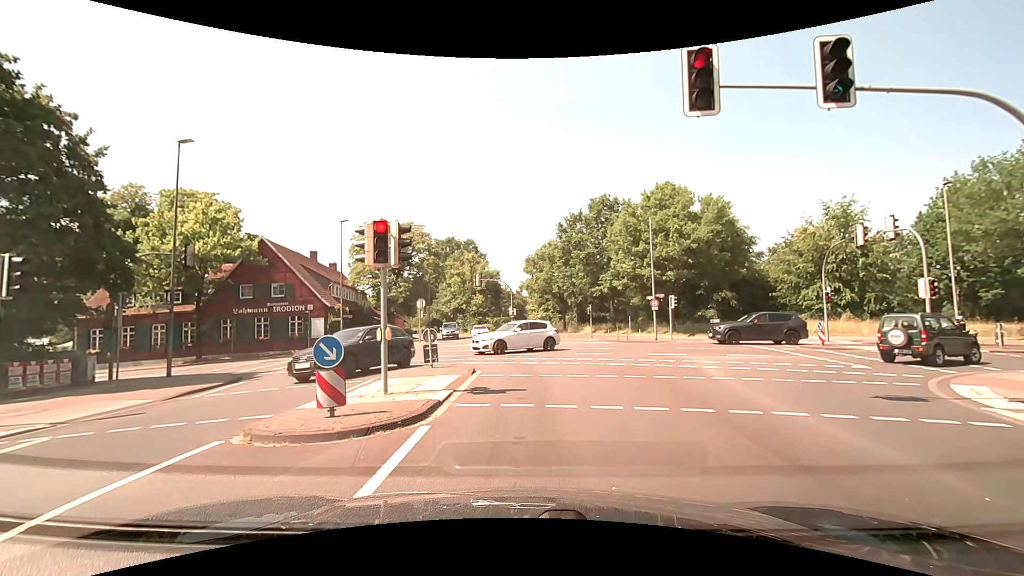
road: secondary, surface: asphalt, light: Day
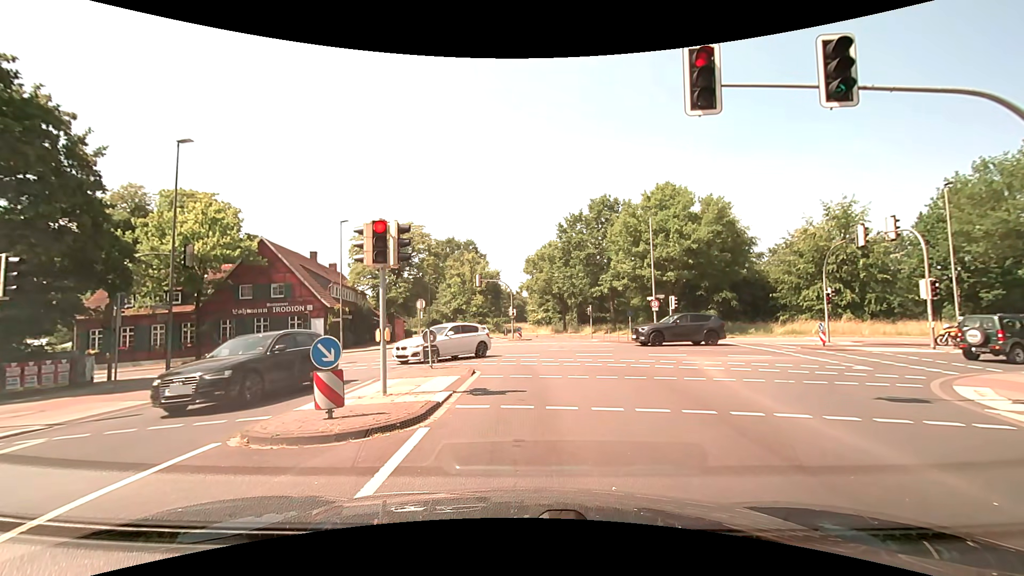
(0.0, +0.1) m; 0°
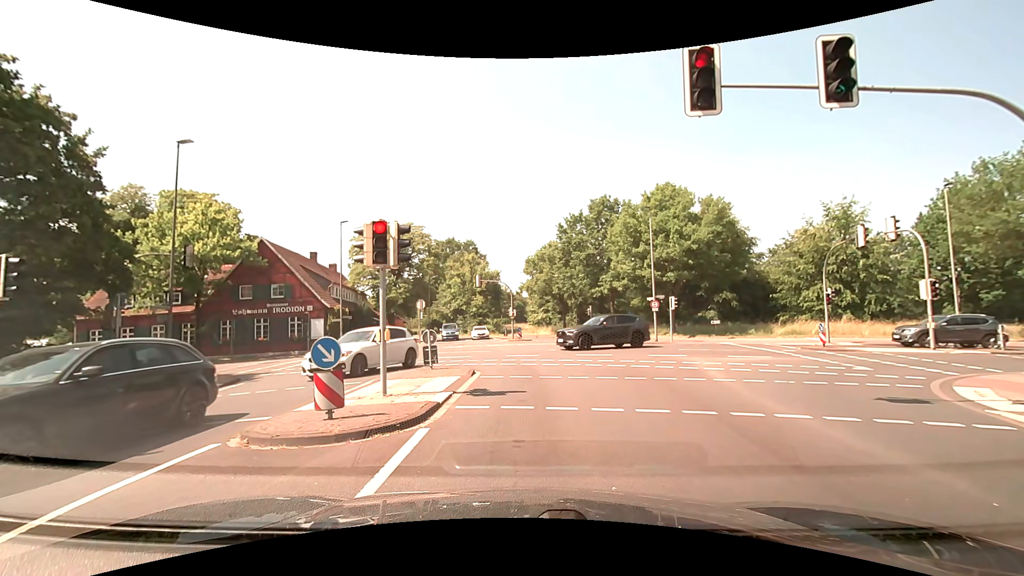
(0.0, 0.0) m; 0°
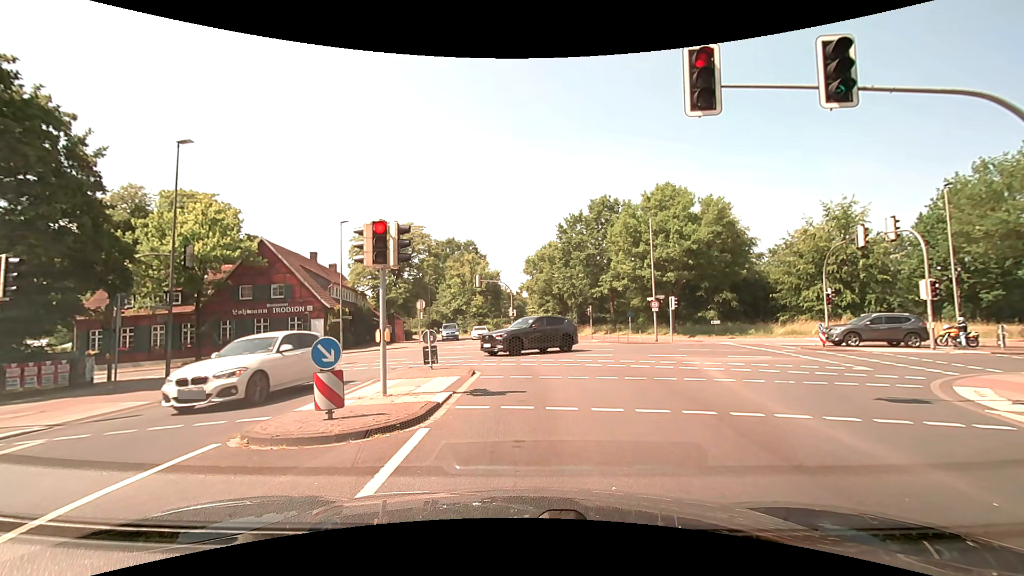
(0.0, 0.0) m; 0°
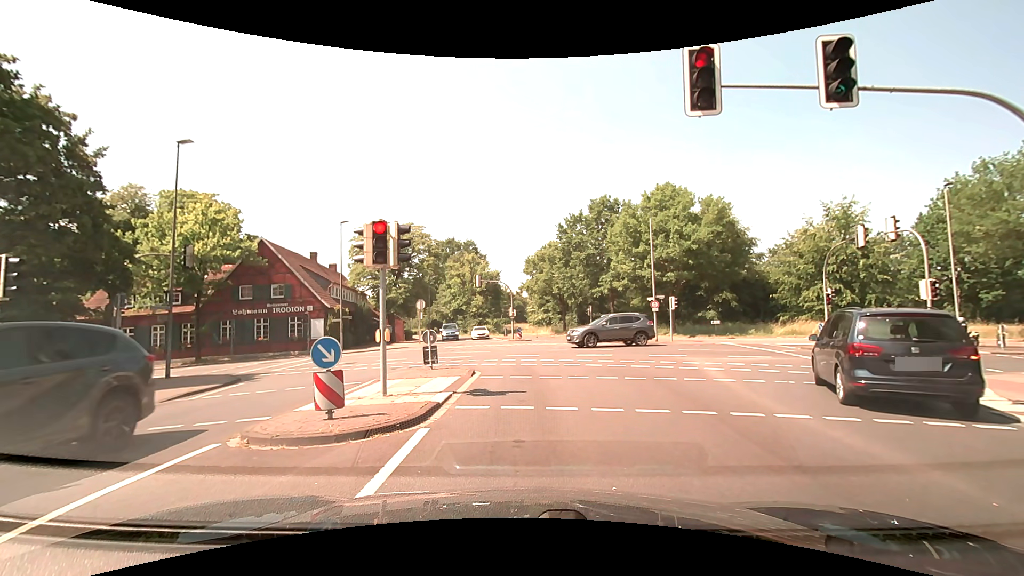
(0.0, 0.0) m; 0°
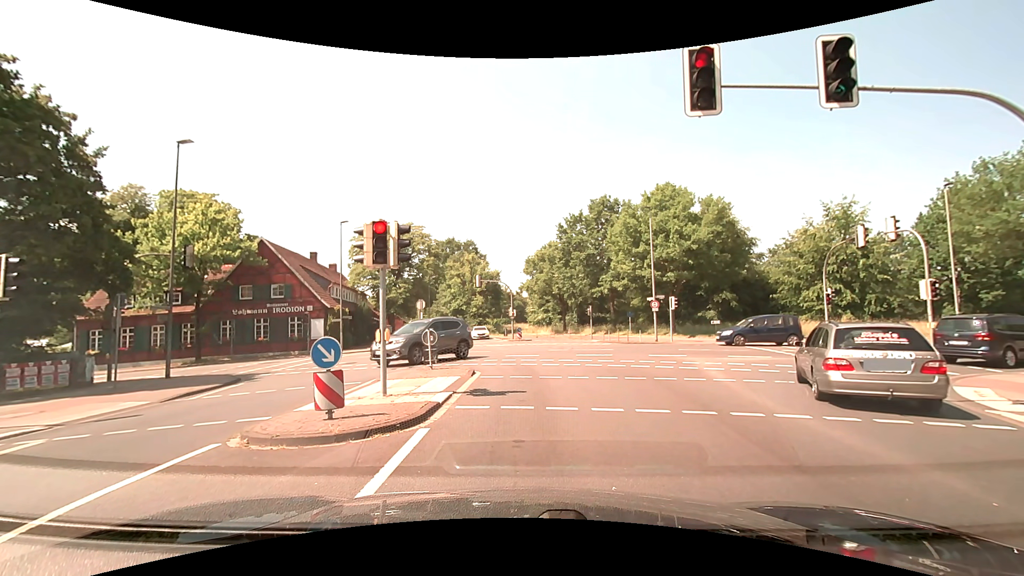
(0.0, 0.0) m; 0°
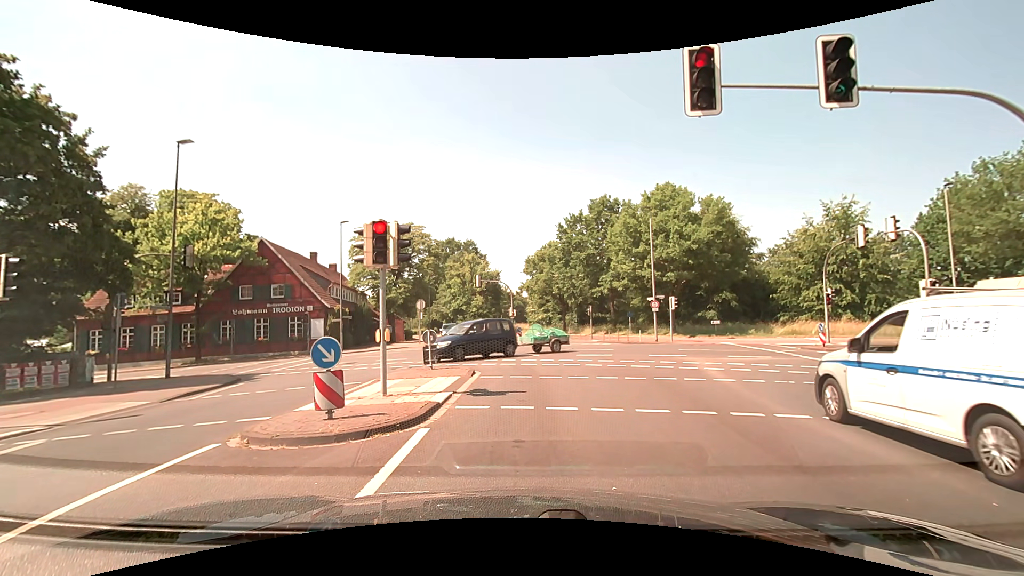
(0.0, 0.0) m; 0°
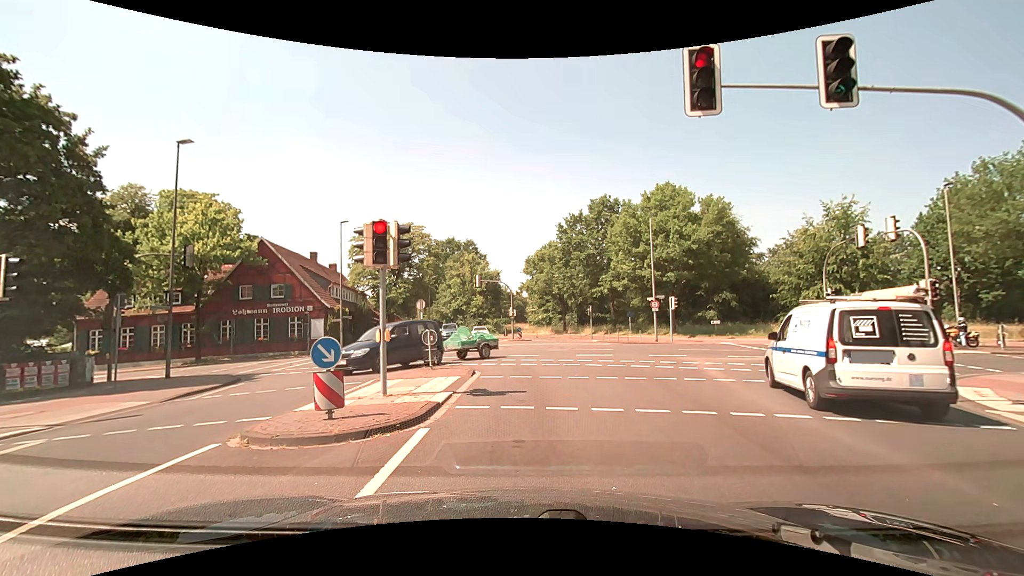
(0.0, 0.0) m; 0°
